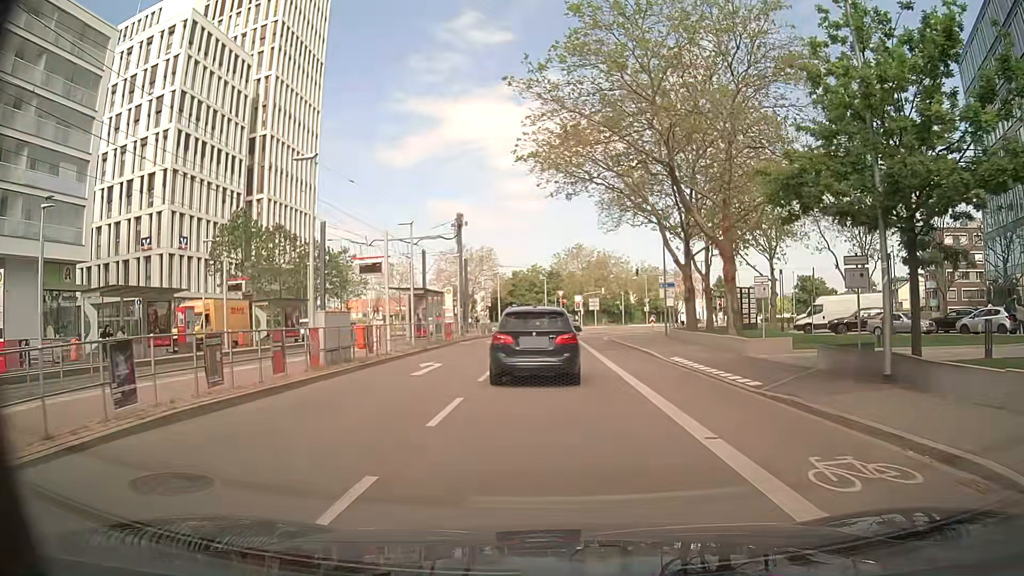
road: secondary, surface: asphalt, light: Day
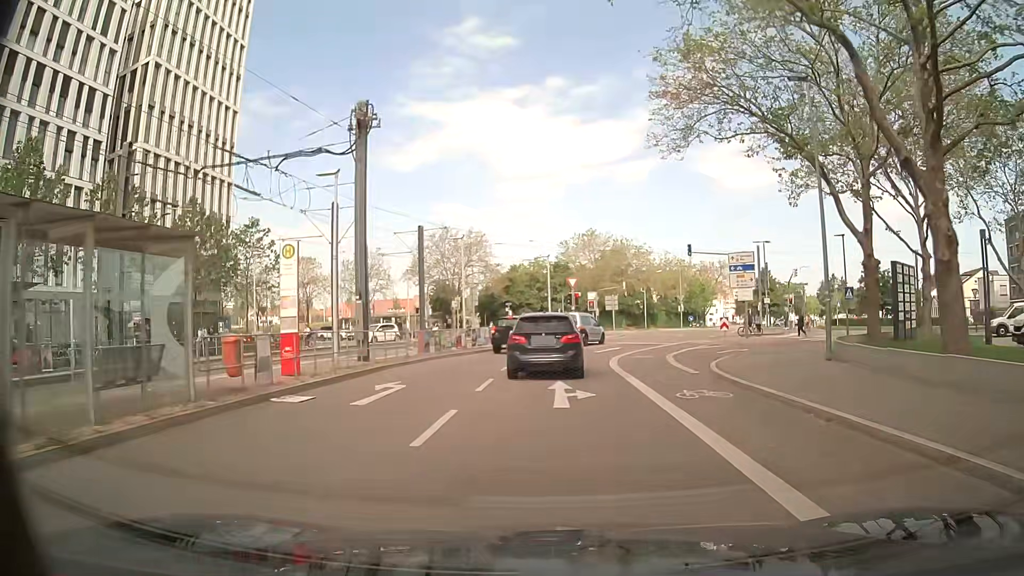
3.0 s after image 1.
(-0.4, +25.5) m; -1°
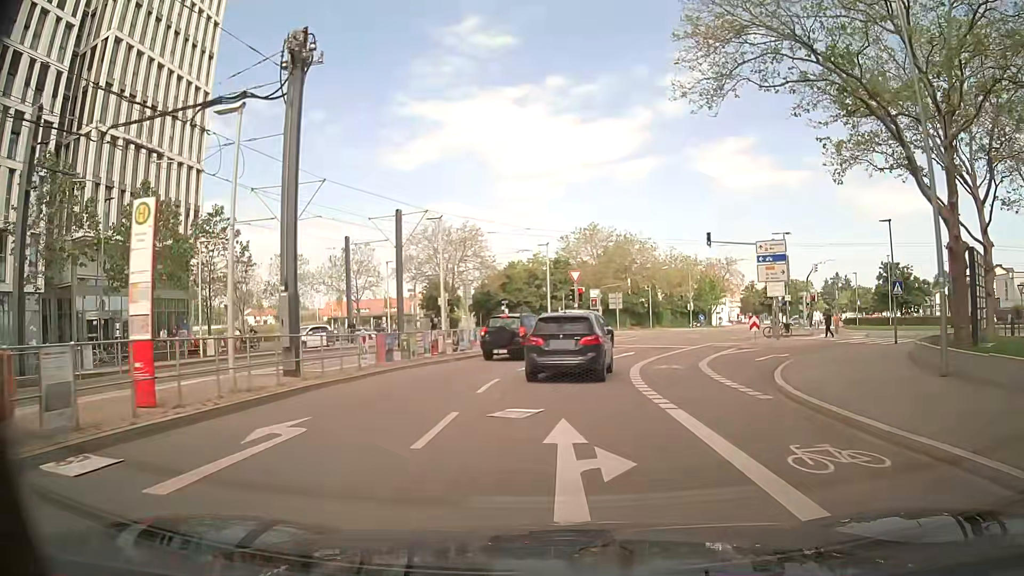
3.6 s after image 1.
(0.0, +6.0) m; 0°
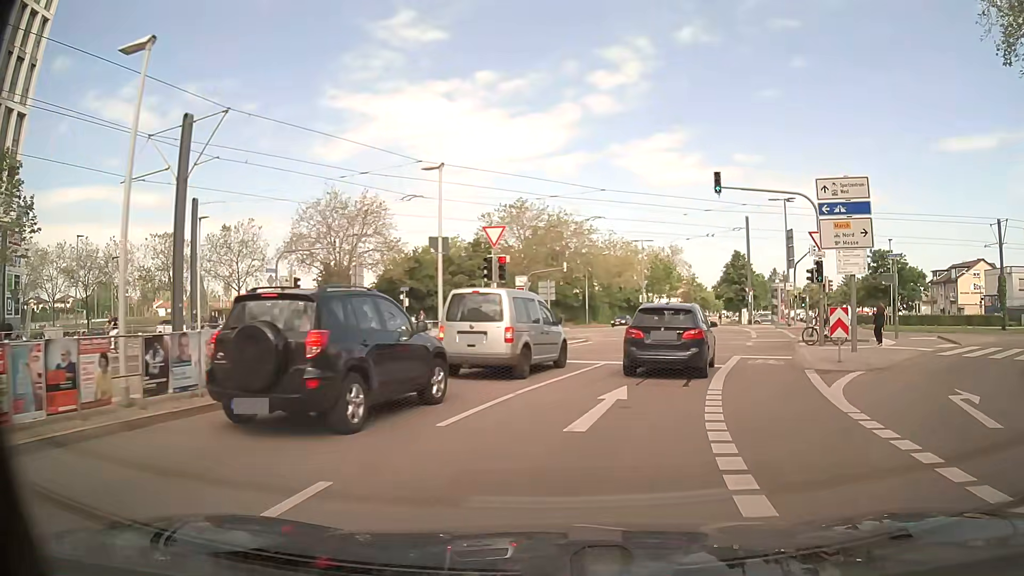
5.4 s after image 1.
(+0.6, +16.5) m; +7°
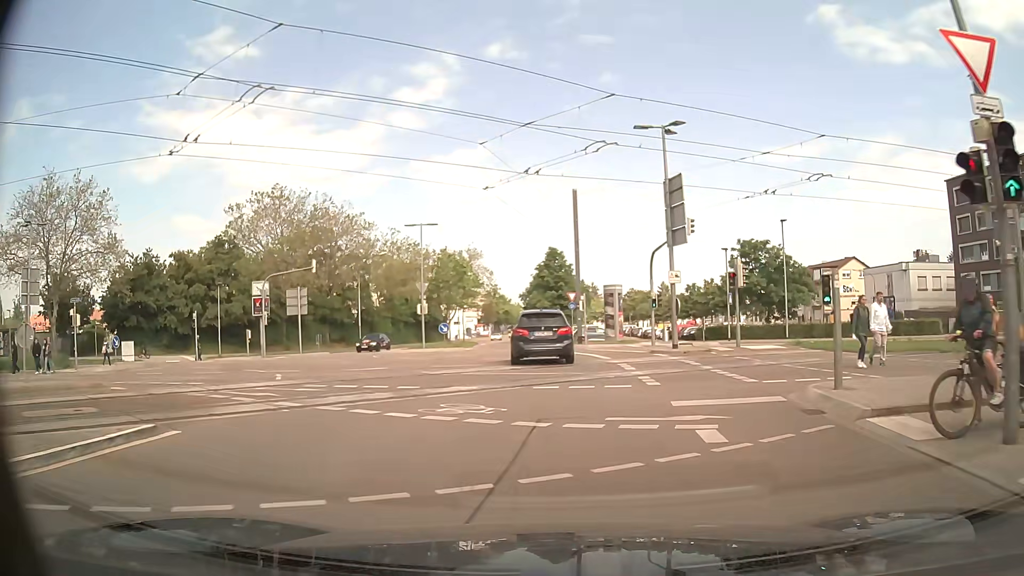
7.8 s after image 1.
(+3.3, +19.6) m; +16°
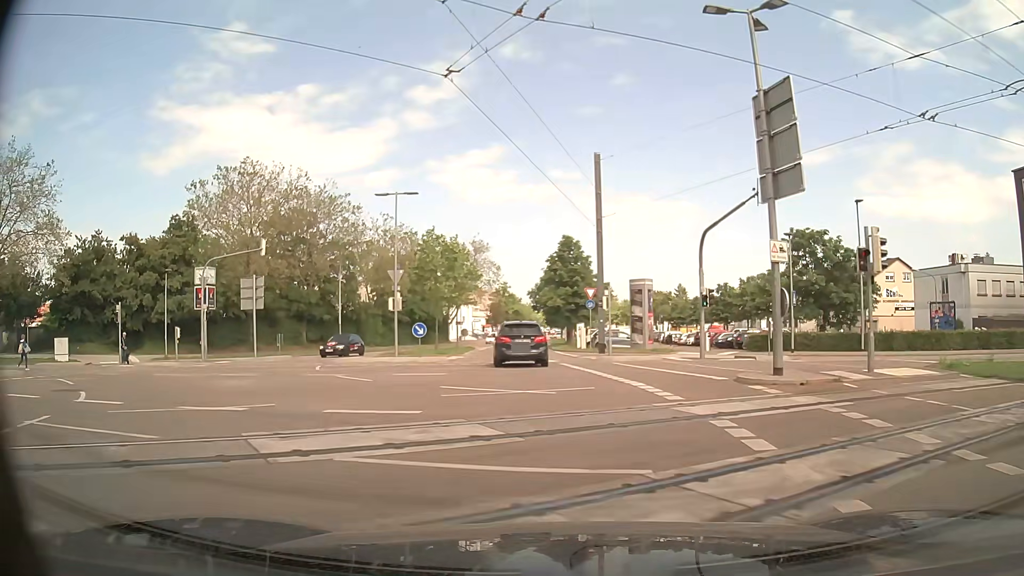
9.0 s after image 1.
(-0.1, +10.4) m; -2°
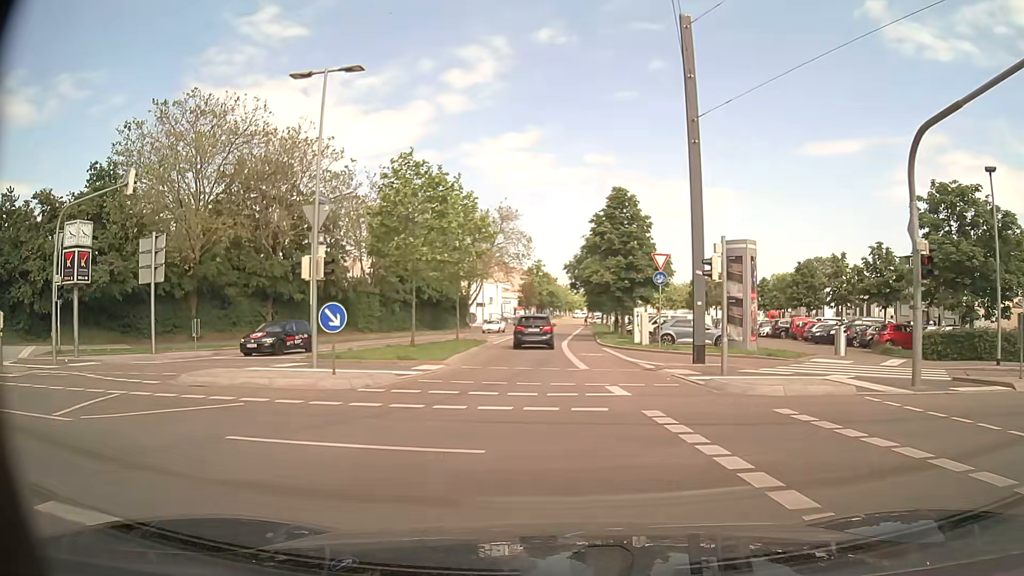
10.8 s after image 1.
(-0.4, +15.7) m; -3°
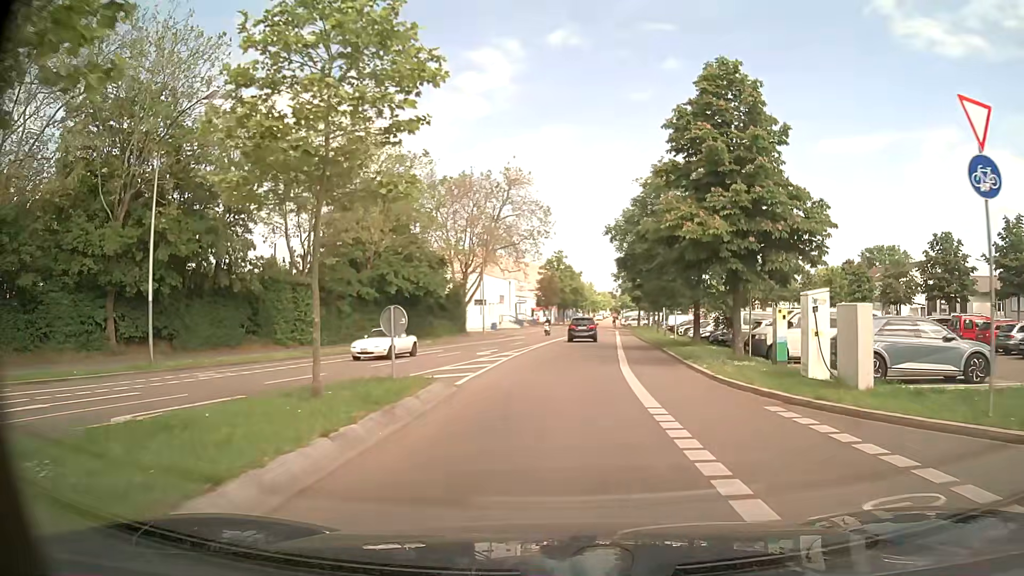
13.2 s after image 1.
(-0.5, +21.8) m; -2°
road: residential
(0, +10) (+1, +20) (+1, +30) (+2, +40) (+3, +50) (+4, +60) (+5, +70) (+5, +80) (+6, +90) (+7, +100) m
